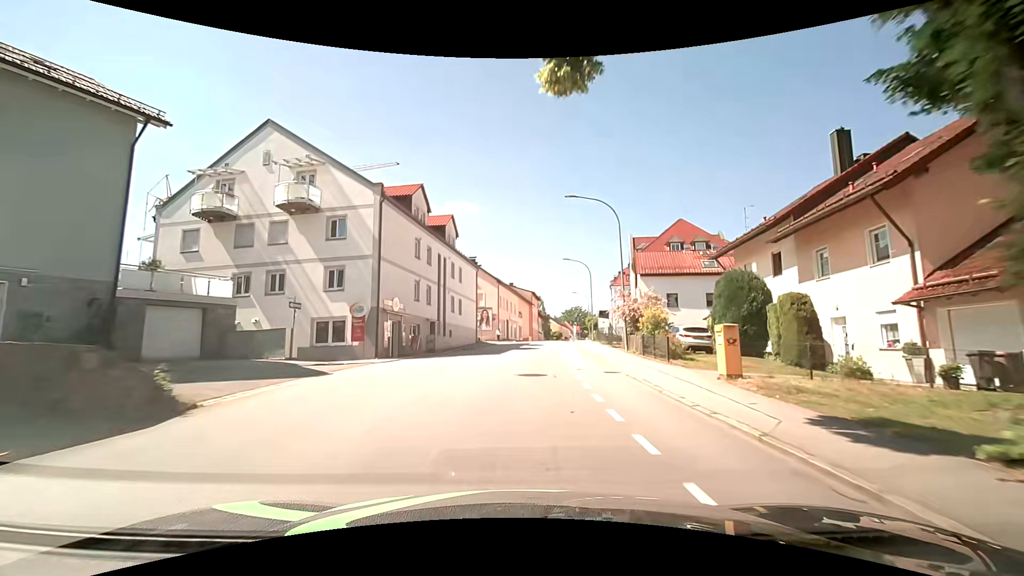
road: tertiary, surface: asphalt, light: Day
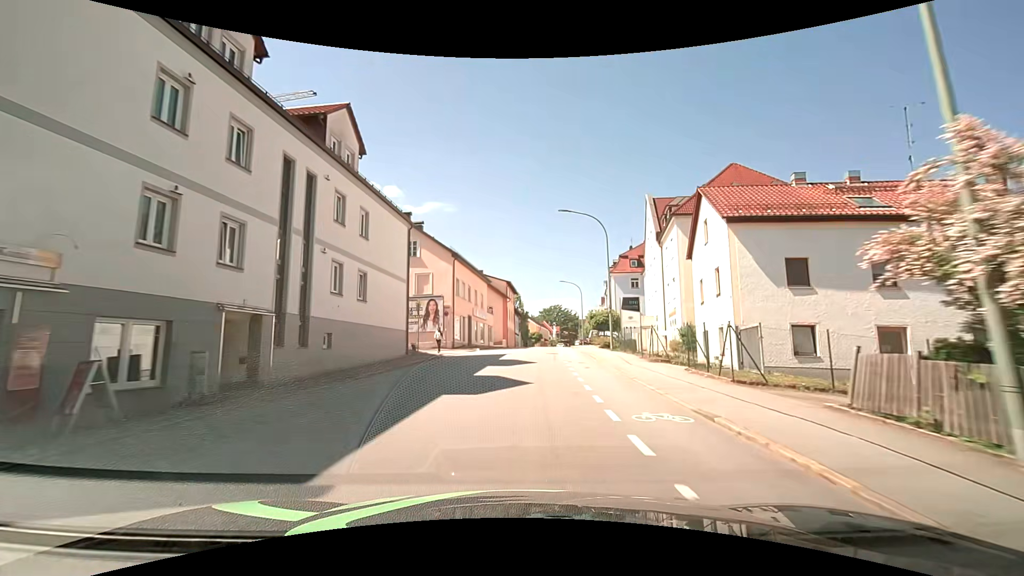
(+0.5, +22.2) m; +3°
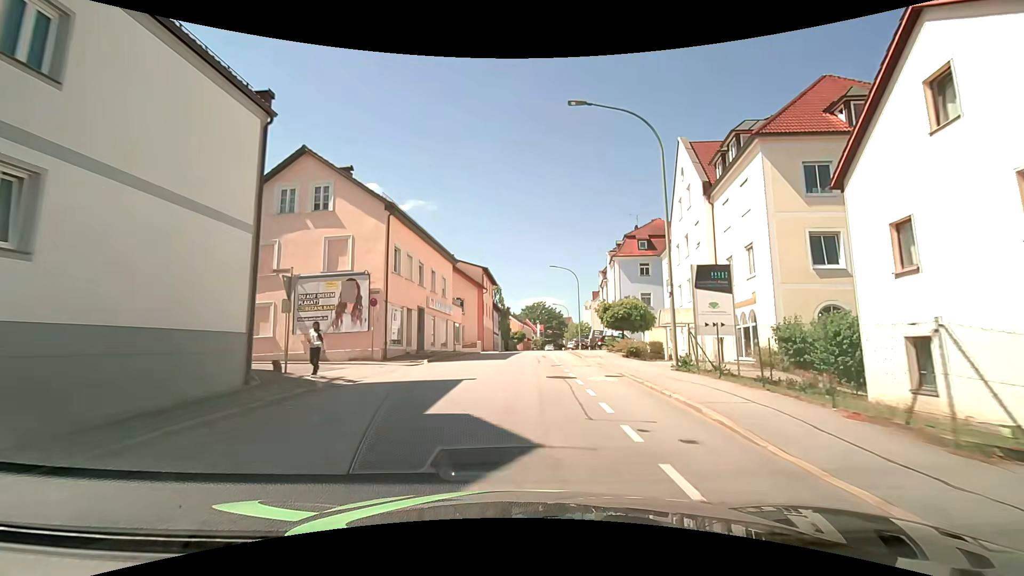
(+0.3, +15.0) m; +2°
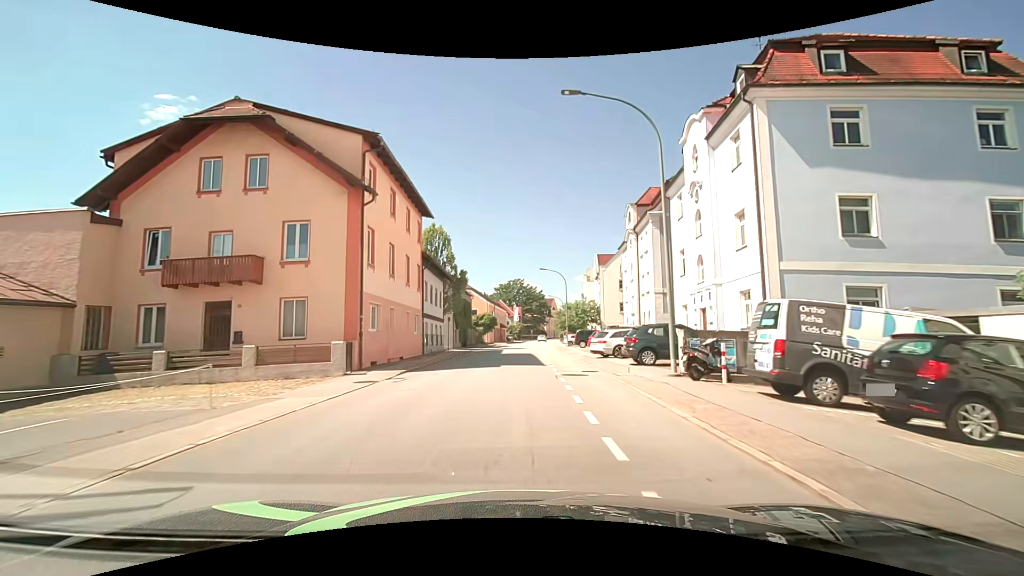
(+1.1, +37.1) m; +3°
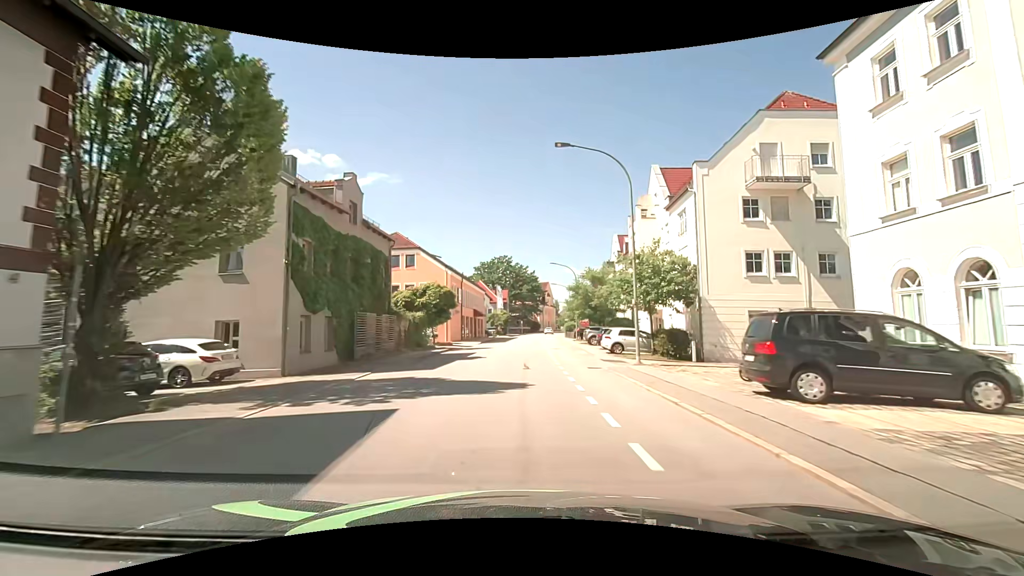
(+0.3, +36.6) m; +1°
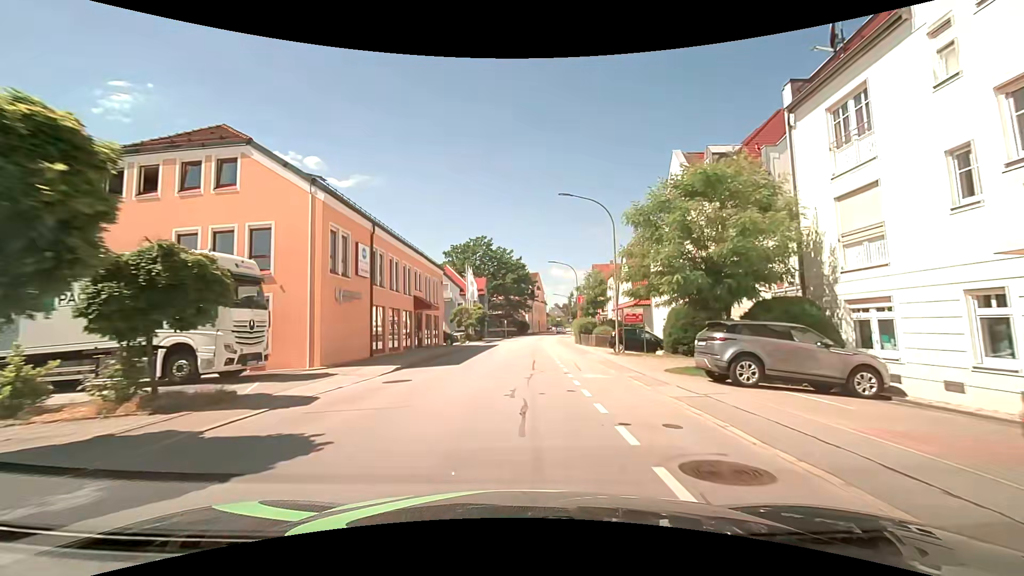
(+0.7, +29.2) m; +2°
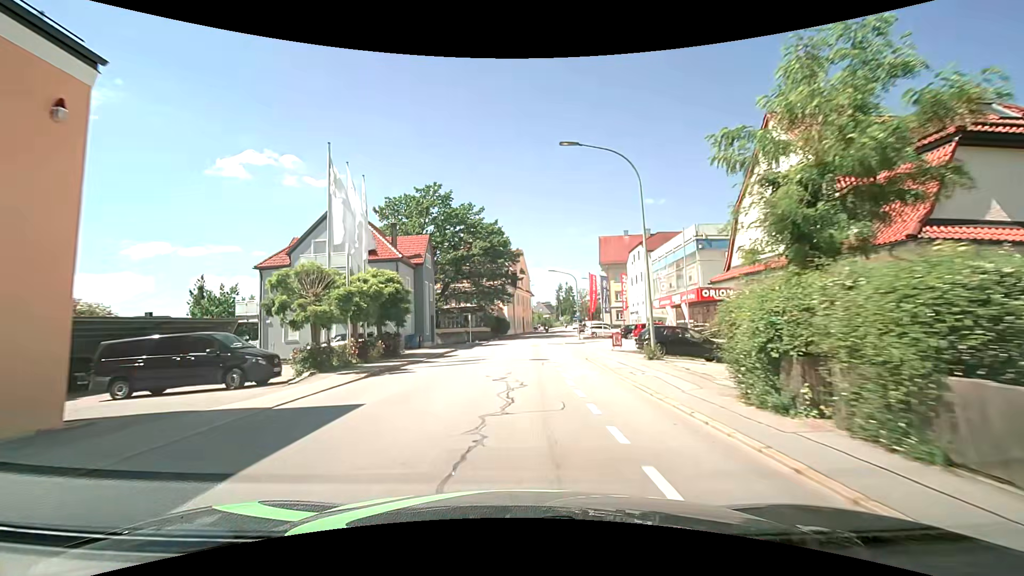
(+1.0, +36.5) m; +2°
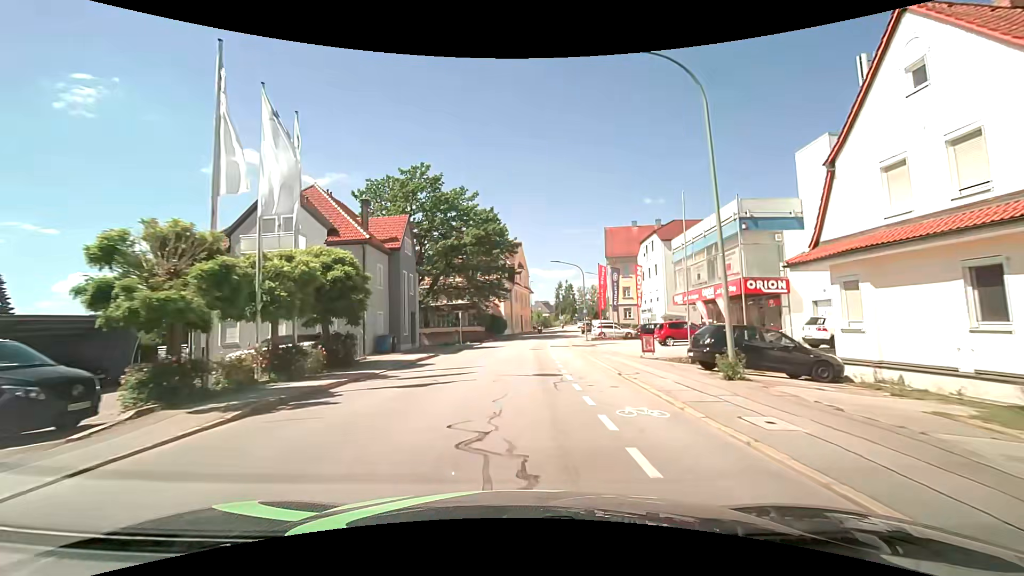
(0.0, +7.3) m; 0°
(0, +10) (0, +20) (0, +30) (+1, +40) (+2, +50) (+3, +60) (+5, +70) (+7, +80) (+9, +89) (+11, +99) m
